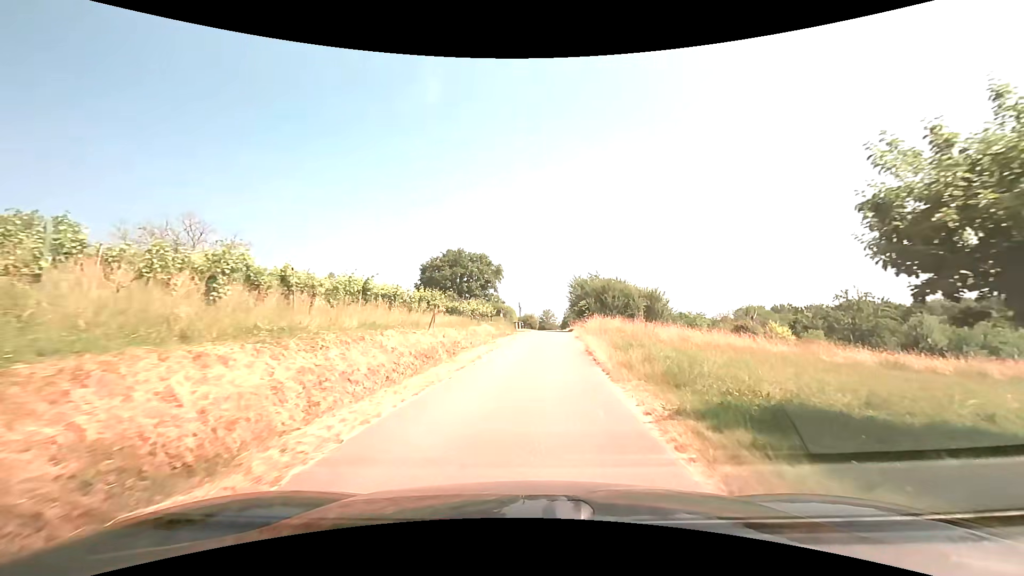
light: Day
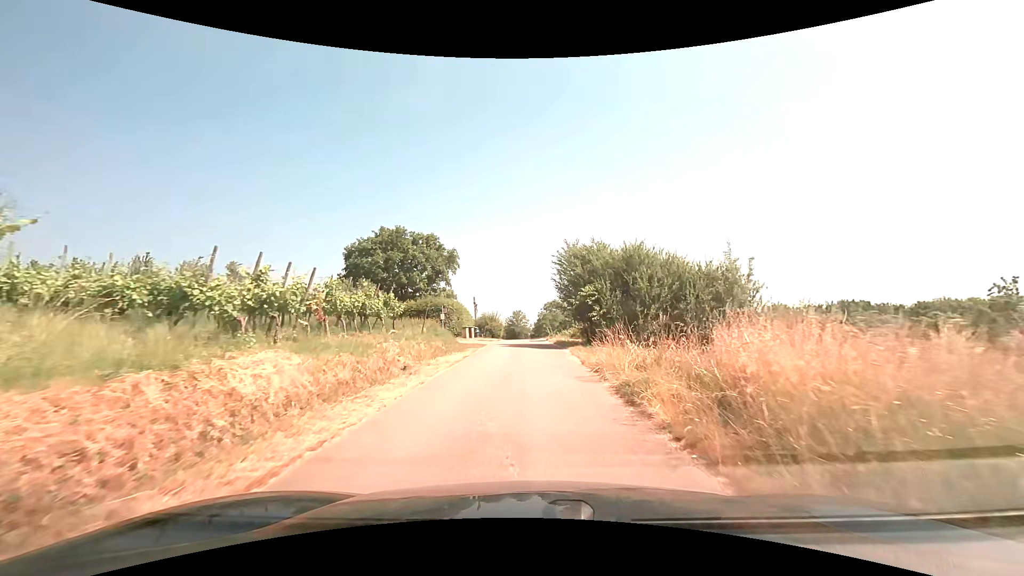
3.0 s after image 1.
(+0.8, +24.7) m; +3°
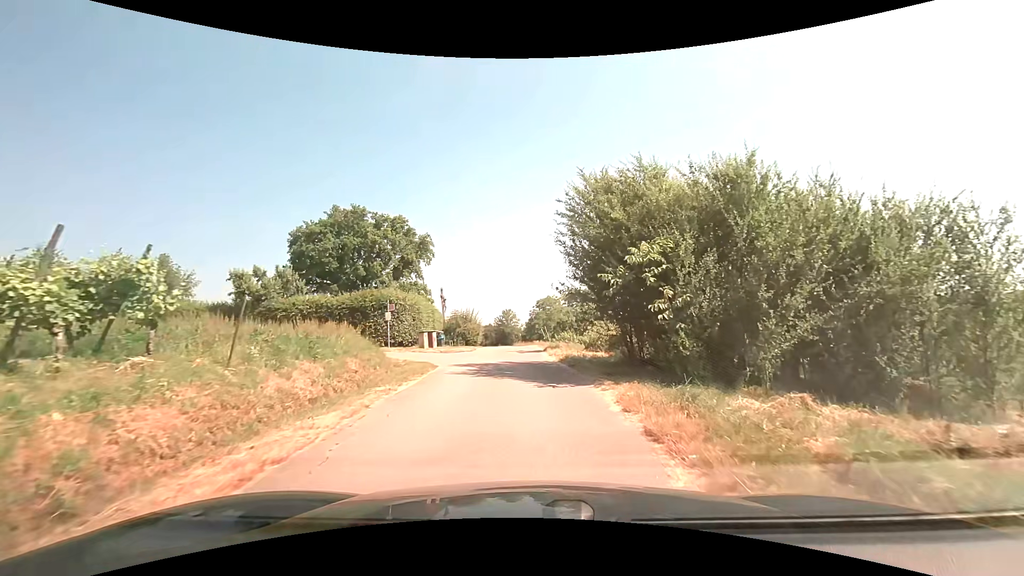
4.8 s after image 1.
(+0.1, +13.1) m; 0°
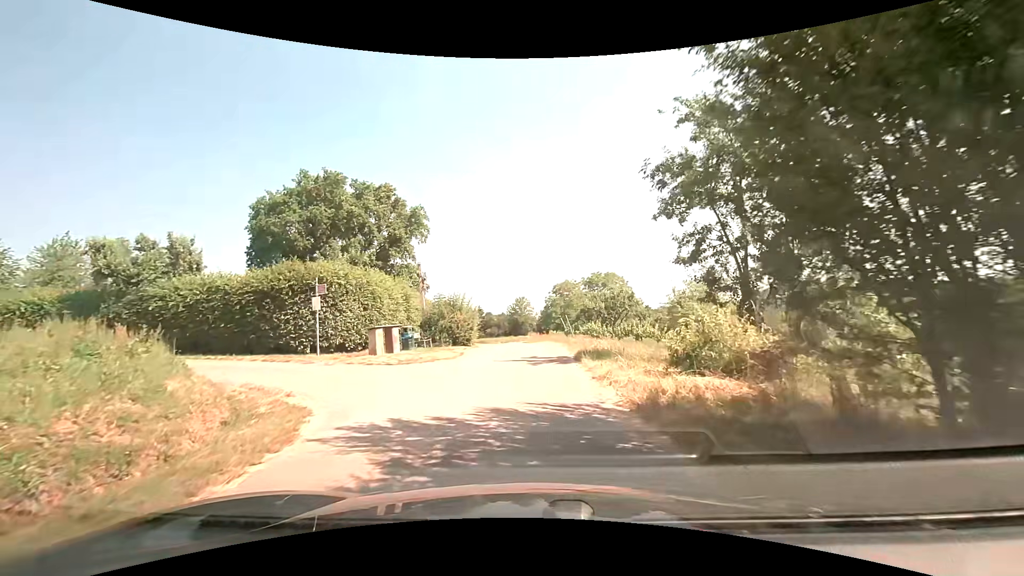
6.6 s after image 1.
(0.0, +10.5) m; -1°
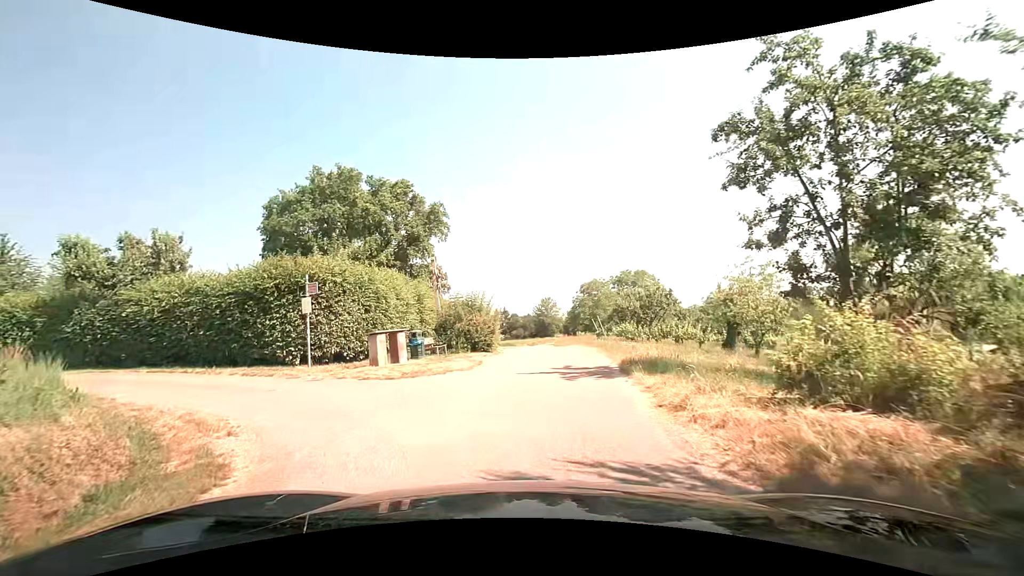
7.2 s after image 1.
(-0.1, +2.8) m; -4°
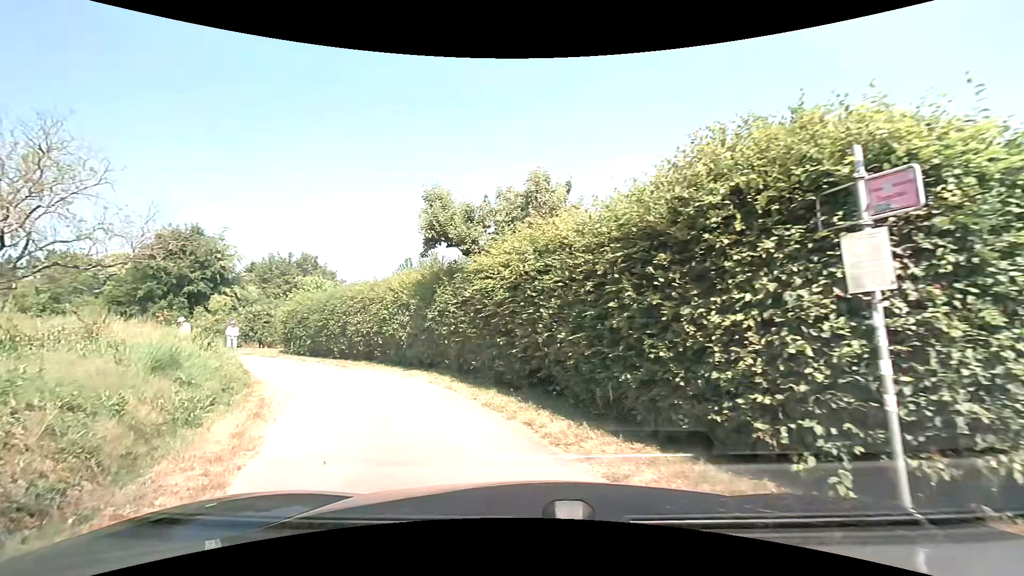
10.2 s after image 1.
(-3.9, +10.2) m; -44°
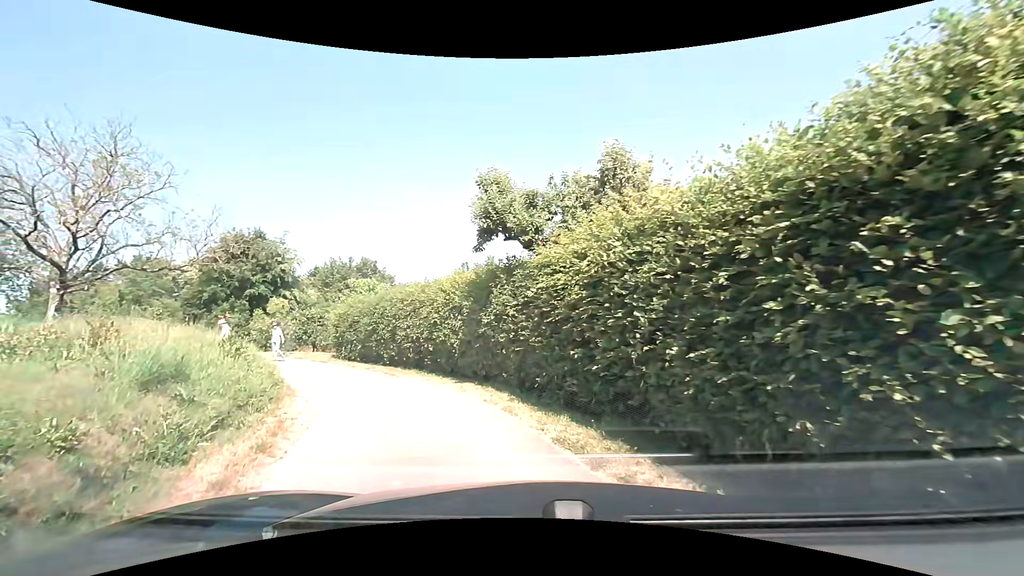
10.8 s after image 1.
(-0.2, +1.9) m; -8°
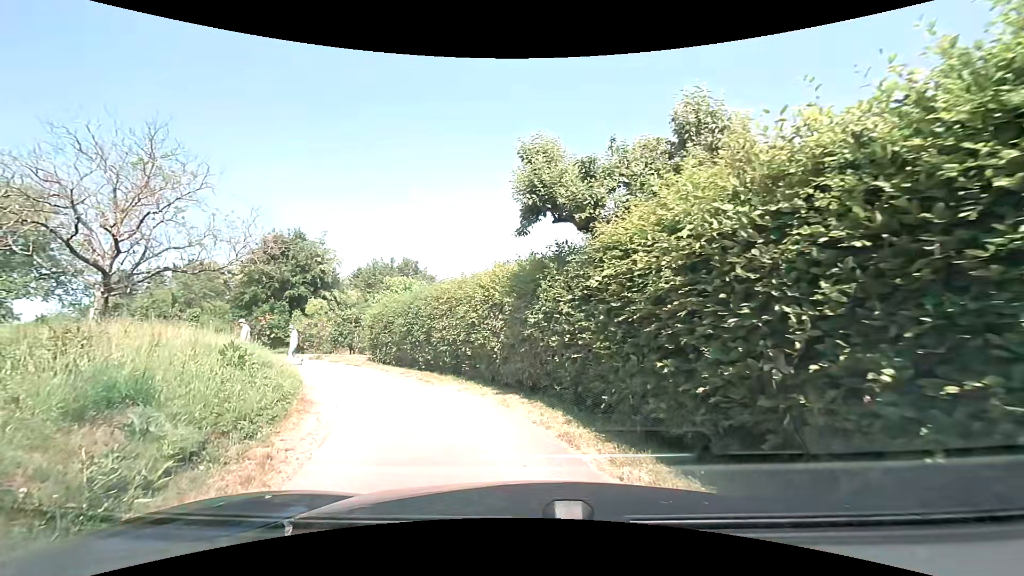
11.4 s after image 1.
(-0.1, +1.8) m; -7°
